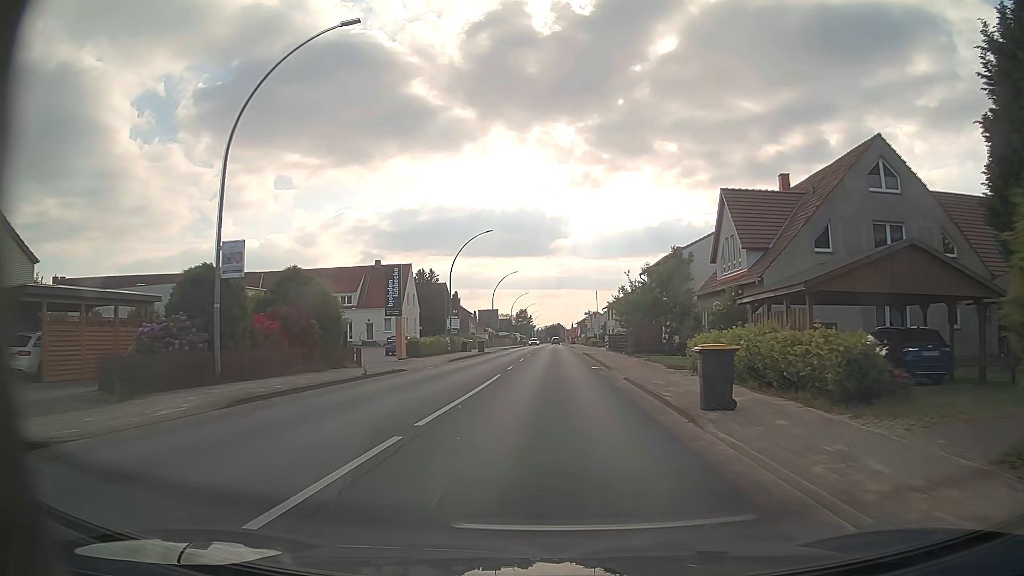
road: primary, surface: asphalt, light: Day
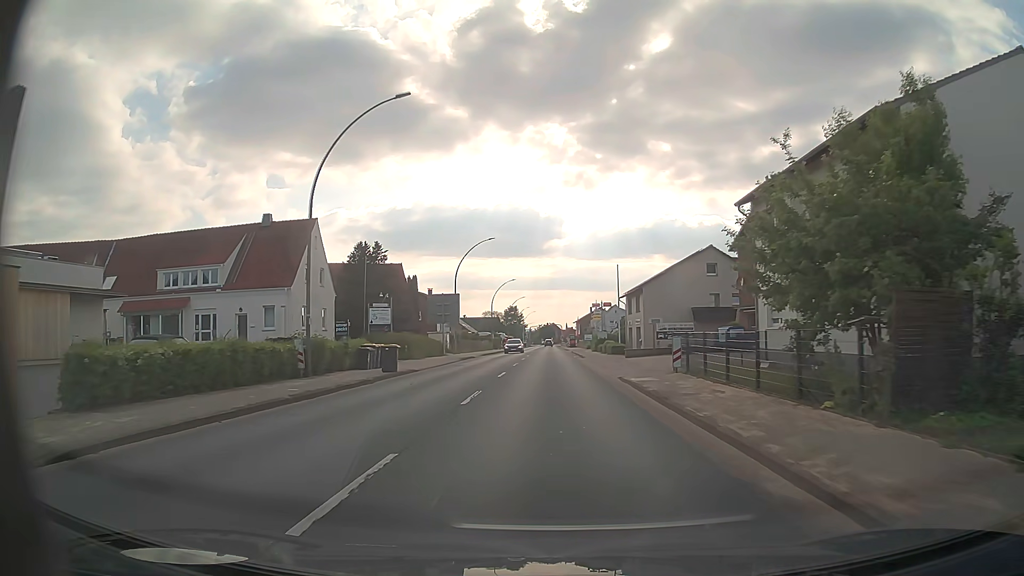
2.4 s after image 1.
(+0.1, +31.7) m; 0°
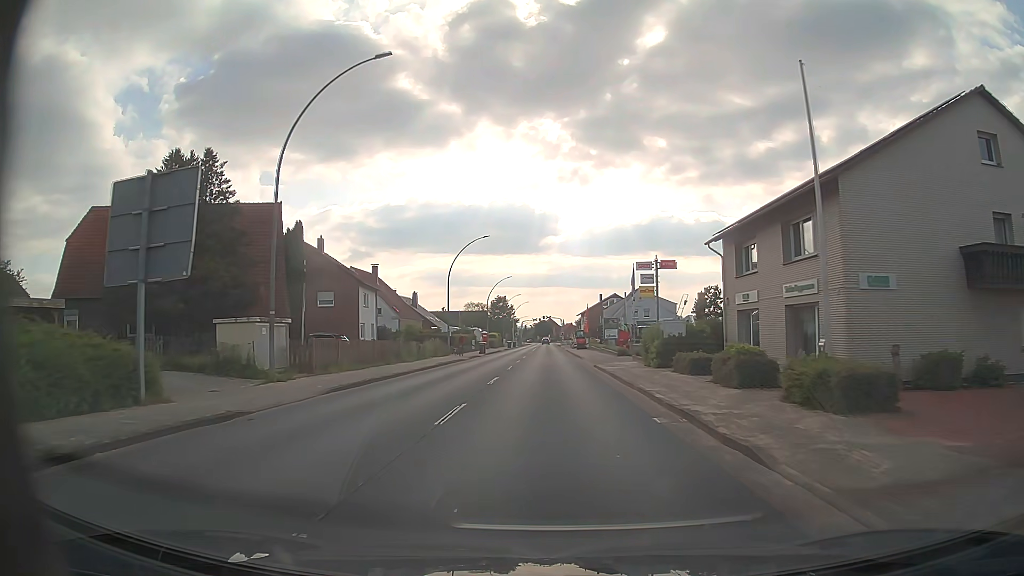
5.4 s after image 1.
(+0.2, +39.8) m; 0°
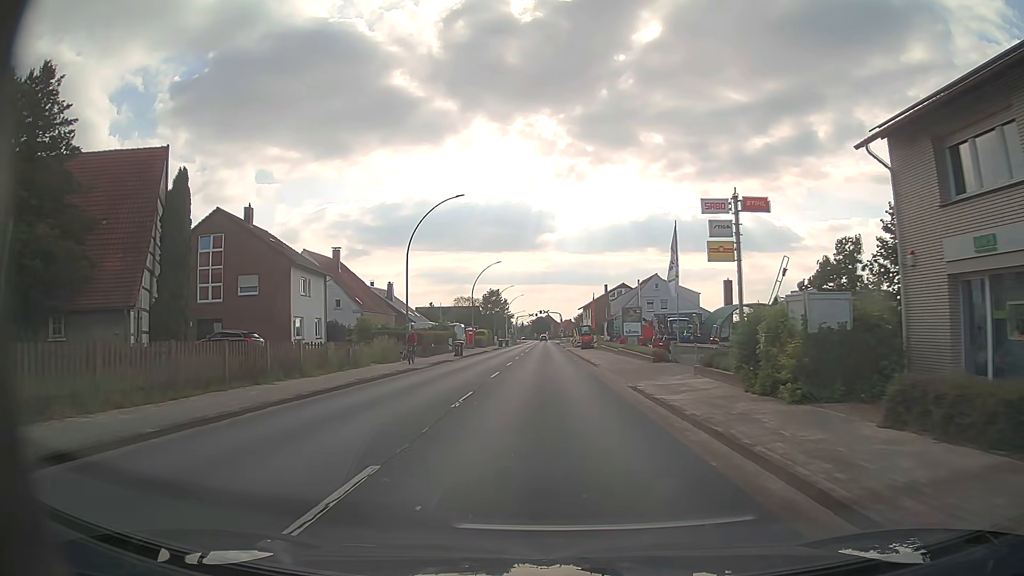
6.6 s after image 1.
(+0.1, +15.9) m; 0°
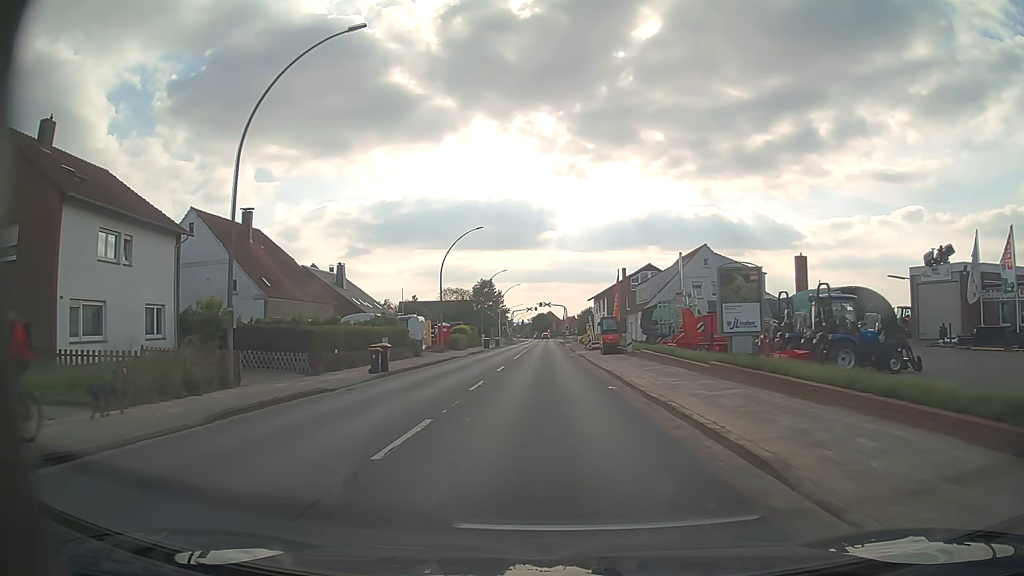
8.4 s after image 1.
(0.0, +23.9) m; 0°
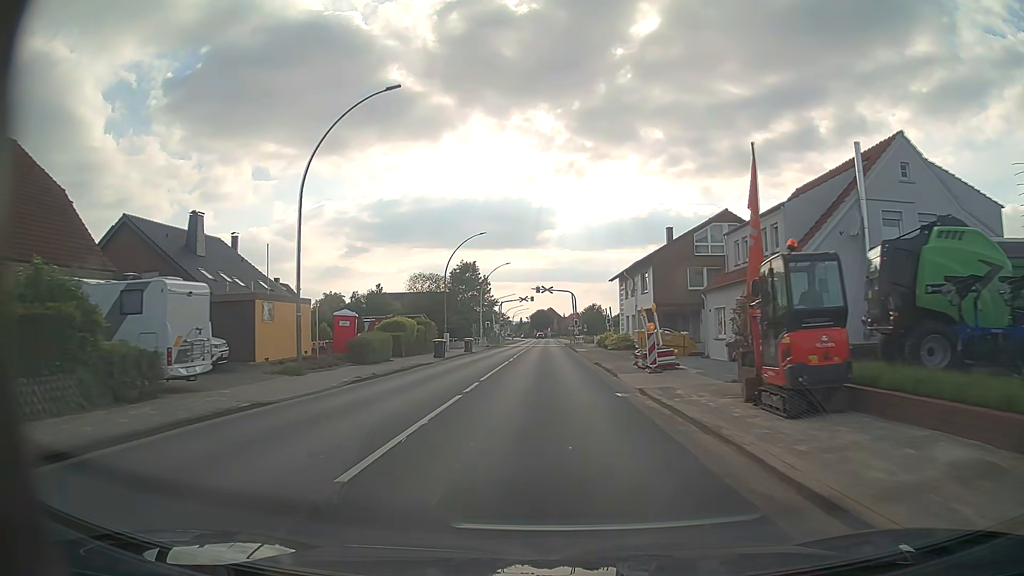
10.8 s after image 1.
(0.0, +31.9) m; 0°
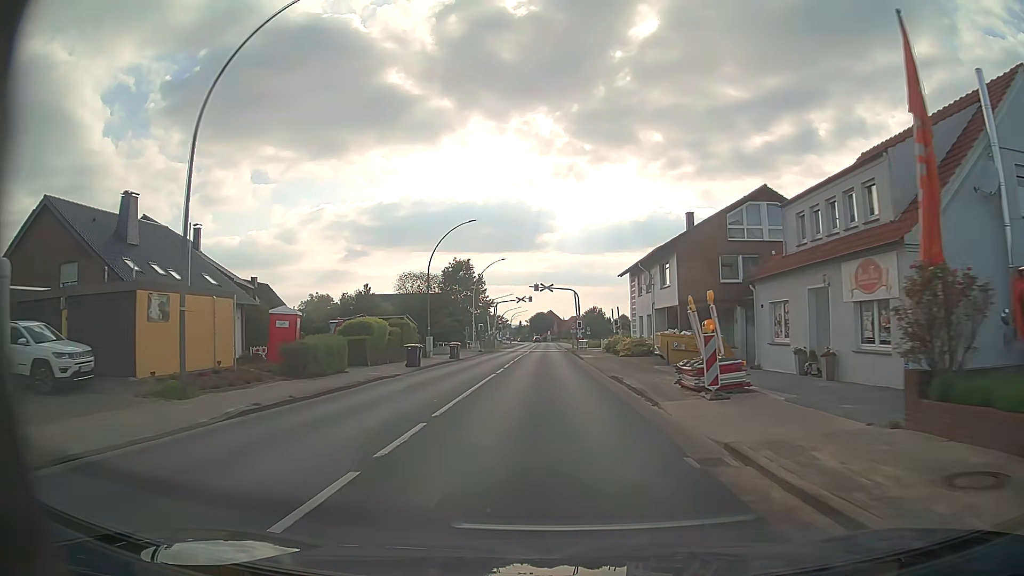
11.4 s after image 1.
(0.0, +7.9) m; 0°
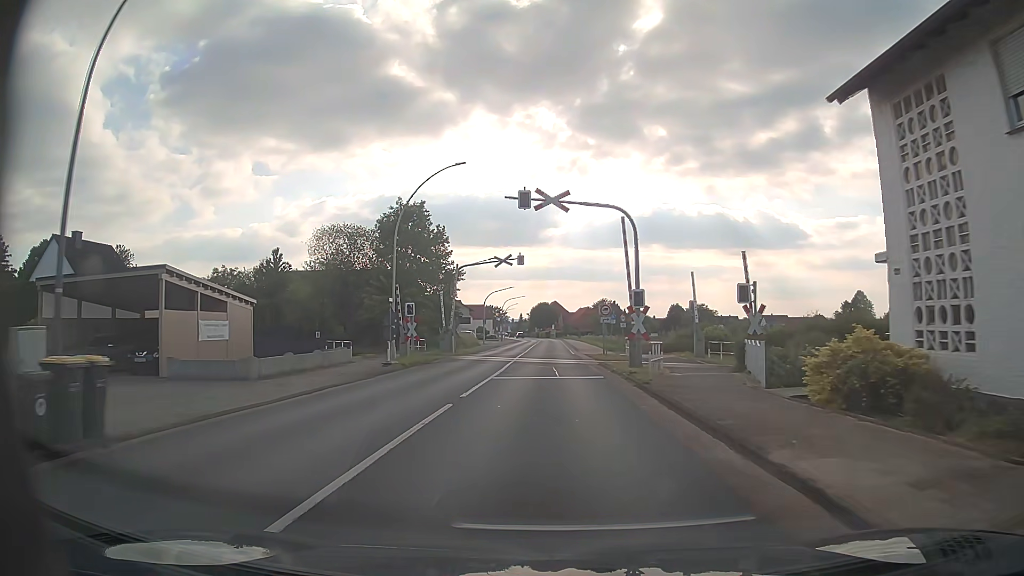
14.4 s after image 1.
(0.0, +39.3) m; 0°
(0, +10) (0, +20) (0, +30) (0, +40) (0, +50) (0, +60) (0, +70) (0, +80) (0, +90) (0, +100) m
